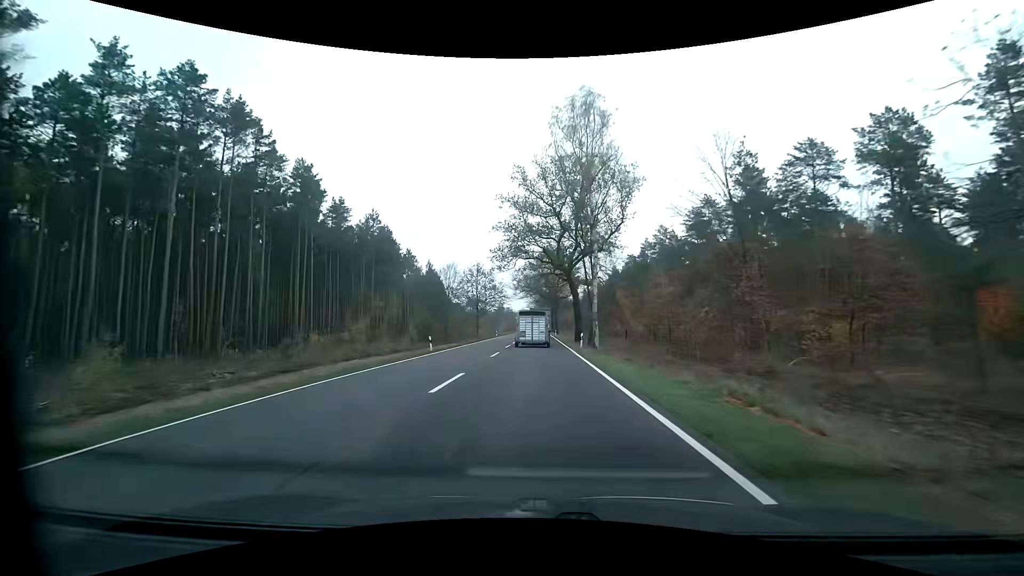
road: primary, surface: asphalt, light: Day
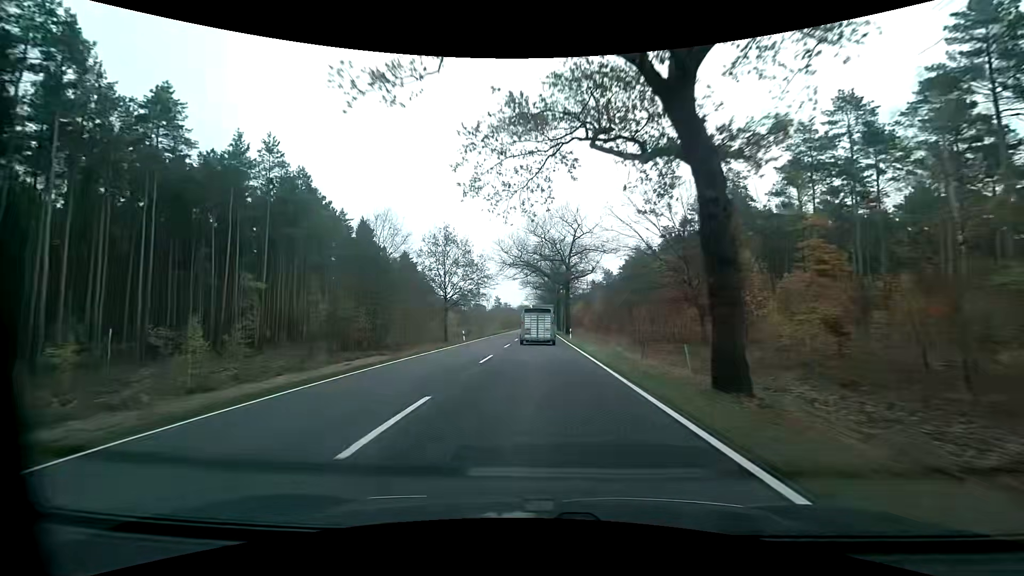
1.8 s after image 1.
(0.0, +36.7) m; 0°
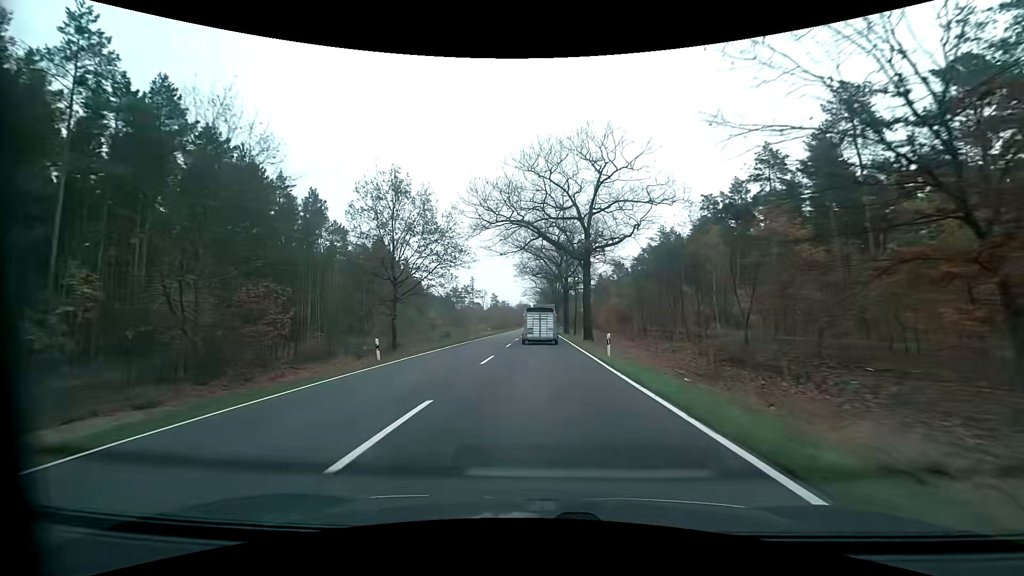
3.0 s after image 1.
(+0.1, +24.6) m; 0°
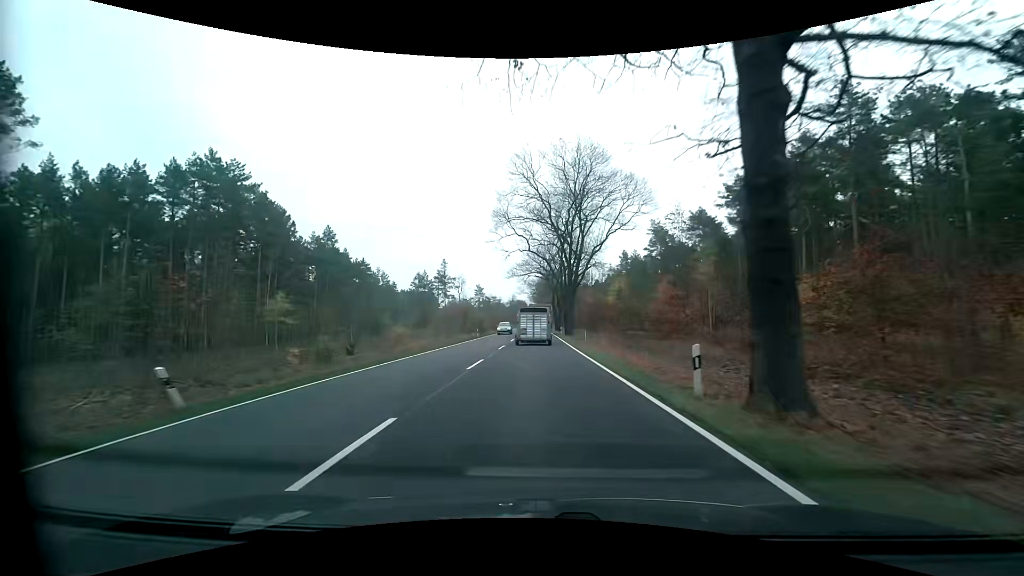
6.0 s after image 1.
(+0.1, +61.3) m; 0°
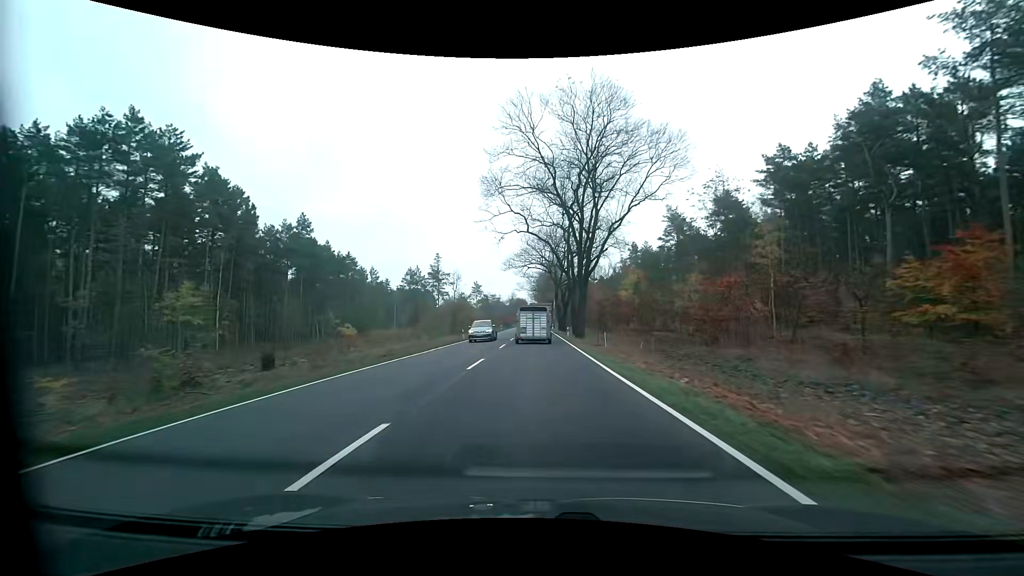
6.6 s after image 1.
(0.0, +12.2) m; 0°
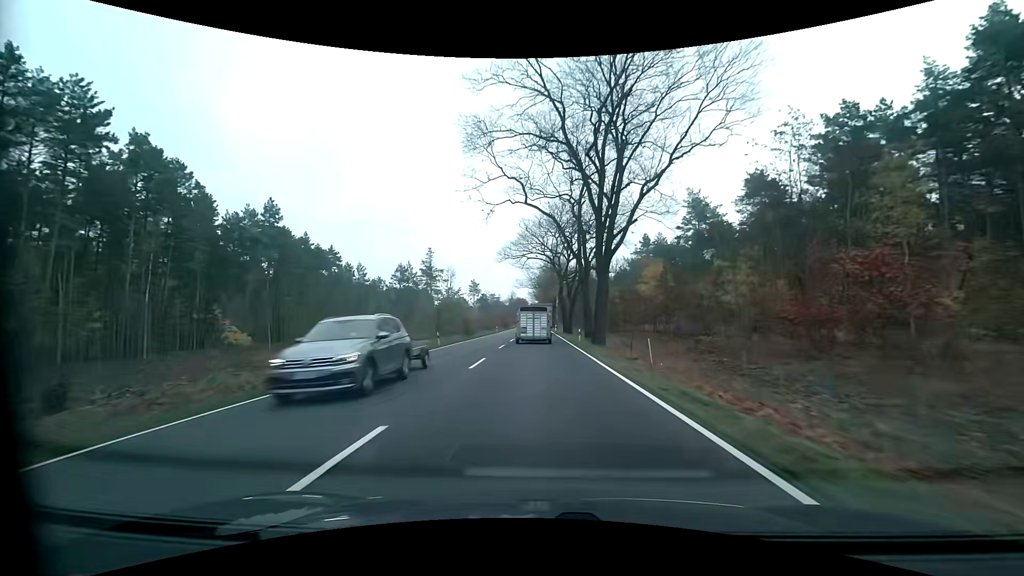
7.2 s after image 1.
(-0.1, +12.2) m; -1°
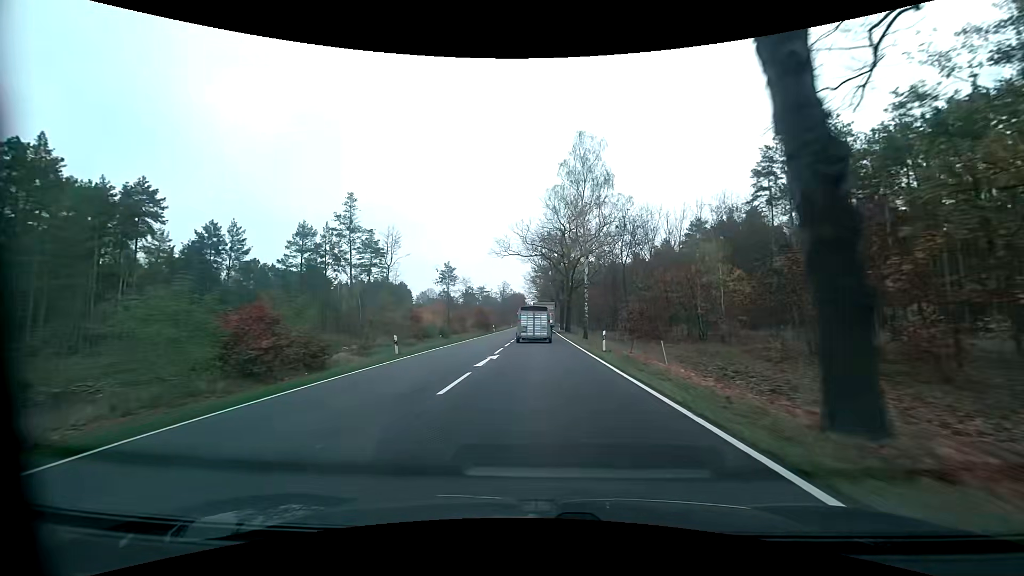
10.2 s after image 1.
(0.0, +60.8) m; 0°
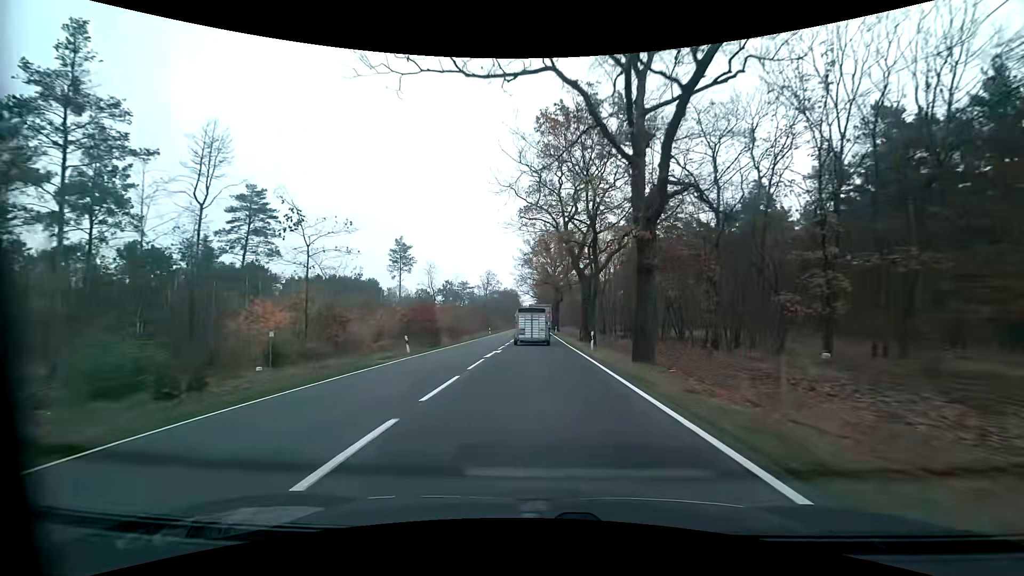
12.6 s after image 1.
(+0.2, +48.9) m; 0°
(0, +10) (0, +20) (0, +30) (0, +40) (0, +50) (0, +60) (0, +70) (0, +80) (-1, +90) (-1, +100) m
